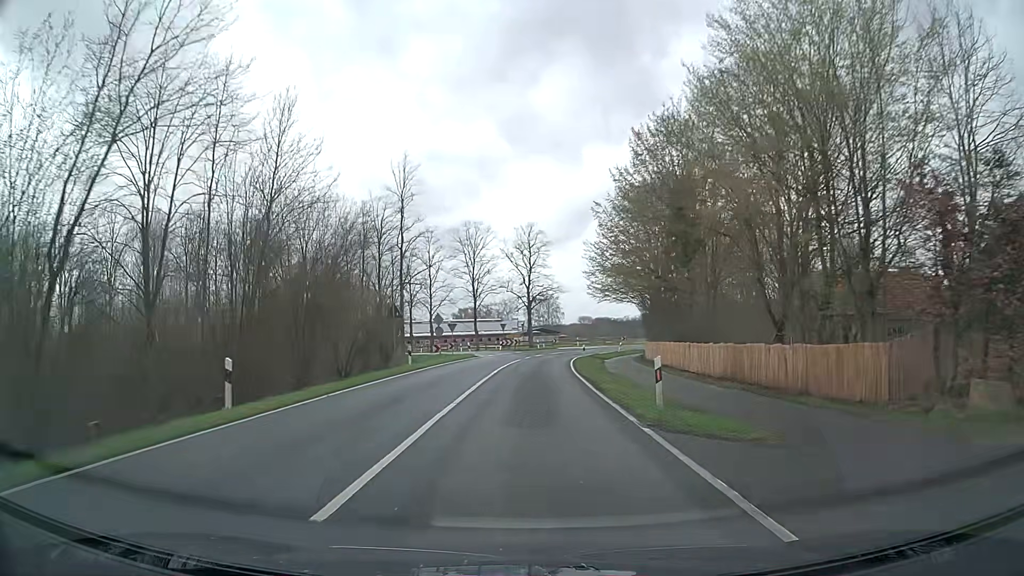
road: secondary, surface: asphalt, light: Day
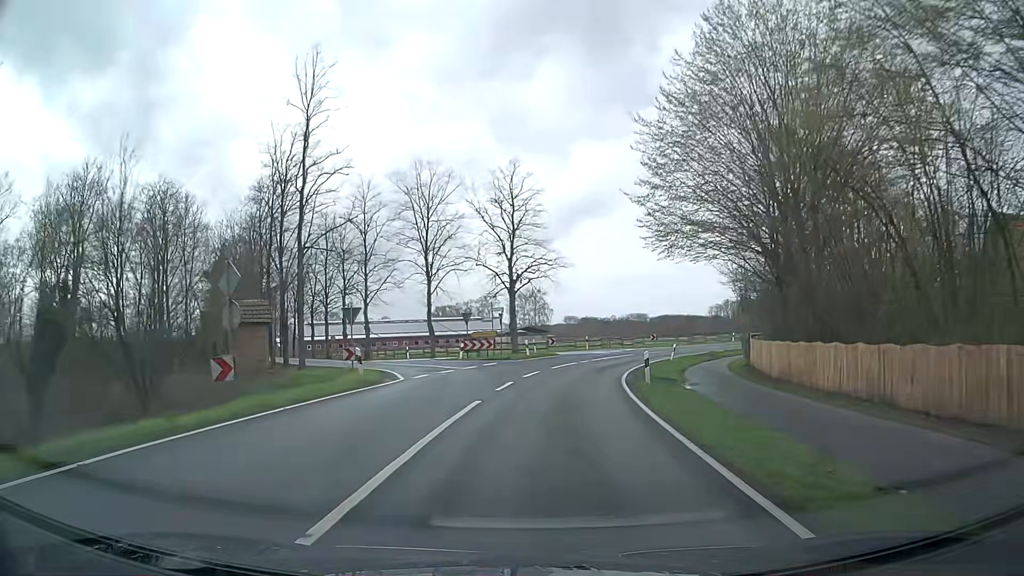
(-0.1, +29.9) m; +1°
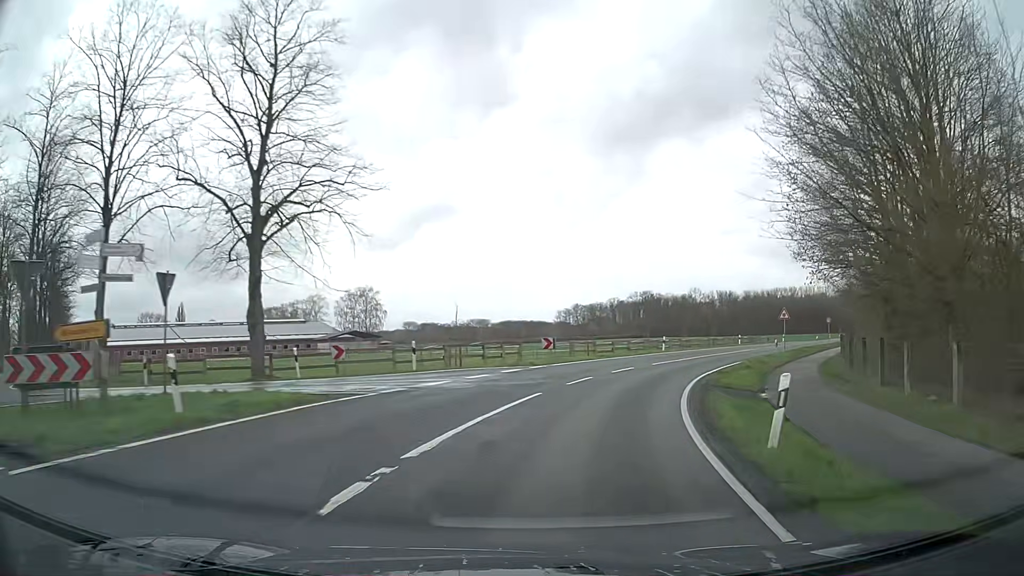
(+2.8, +30.0) m; +13°
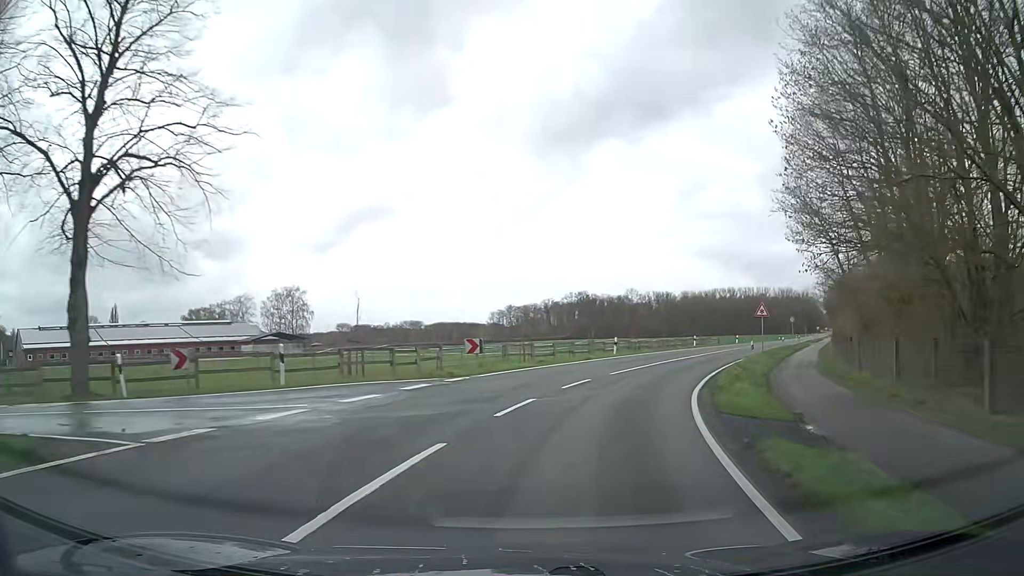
(+0.4, +7.6) m; +6°
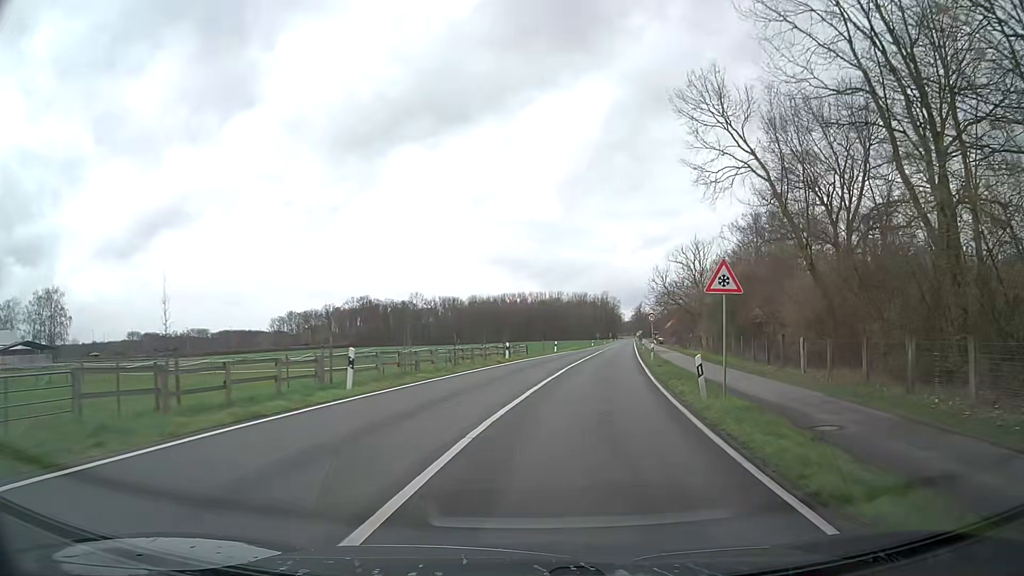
(+3.6, +22.3) m; +18°
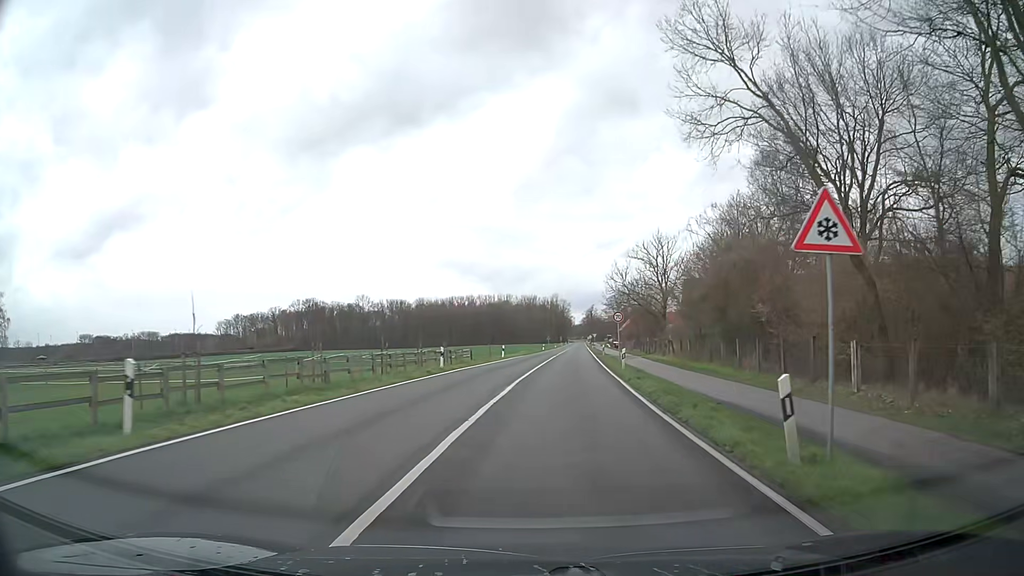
(+0.3, +7.6) m; +5°
